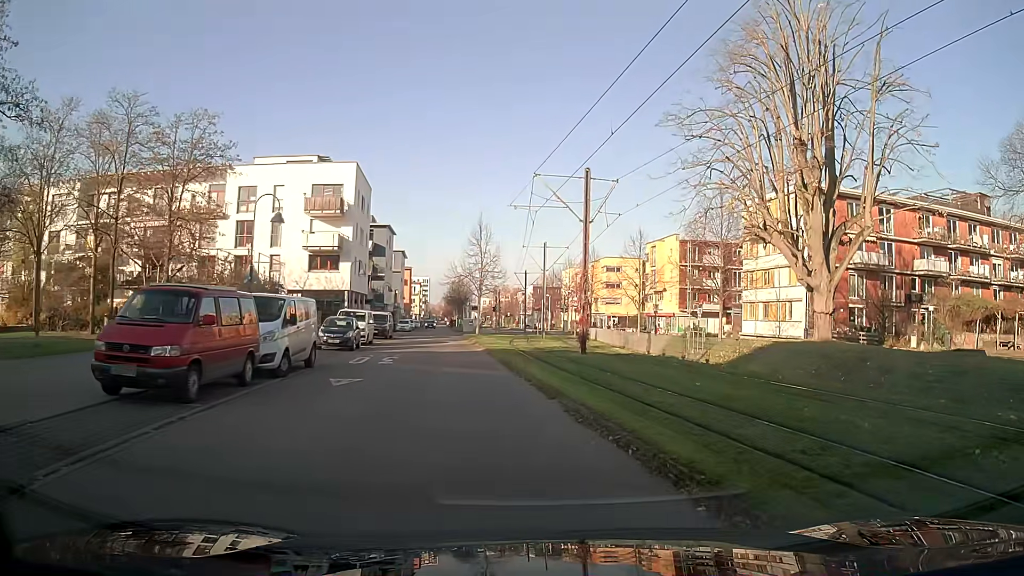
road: residential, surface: asphalt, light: Day
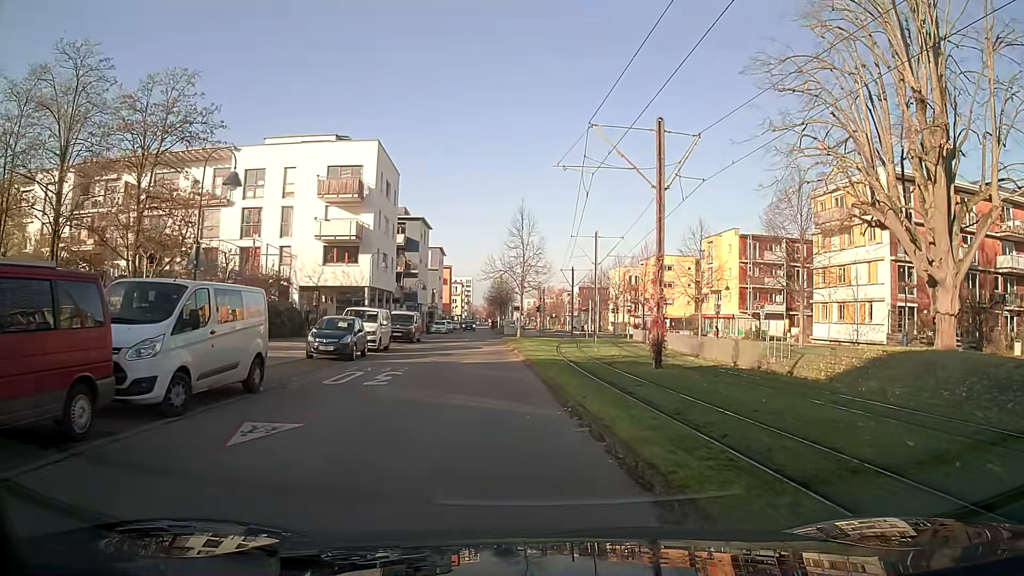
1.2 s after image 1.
(-0.2, +7.0) m; -4°
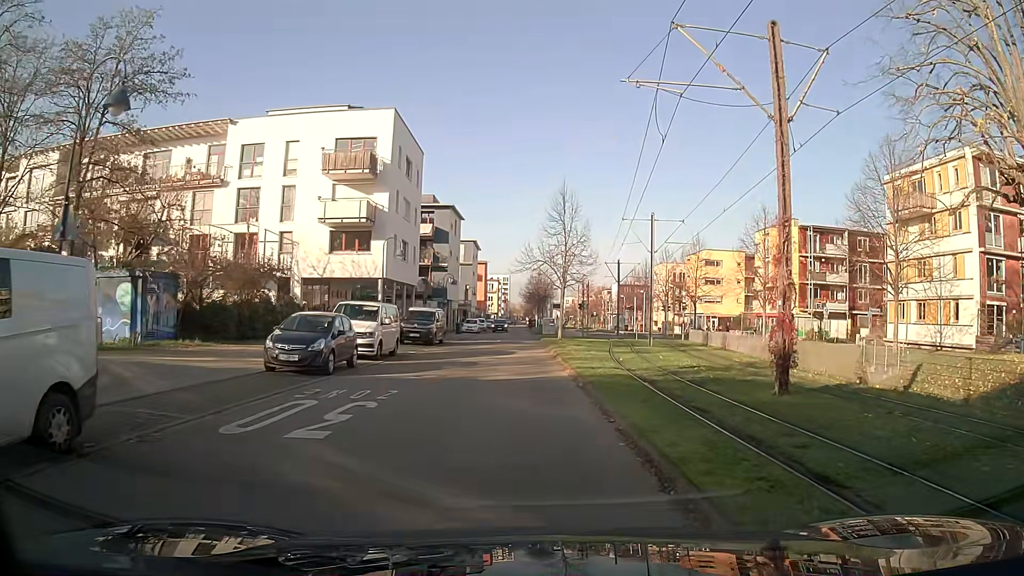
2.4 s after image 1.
(-0.2, +7.0) m; -2°
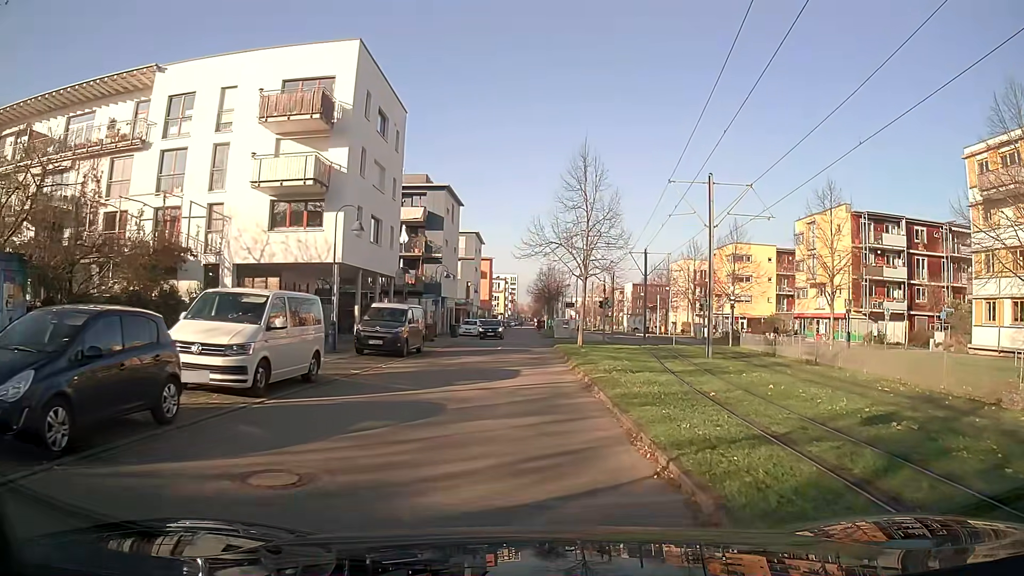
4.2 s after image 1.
(-0.1, +10.6) m; 0°
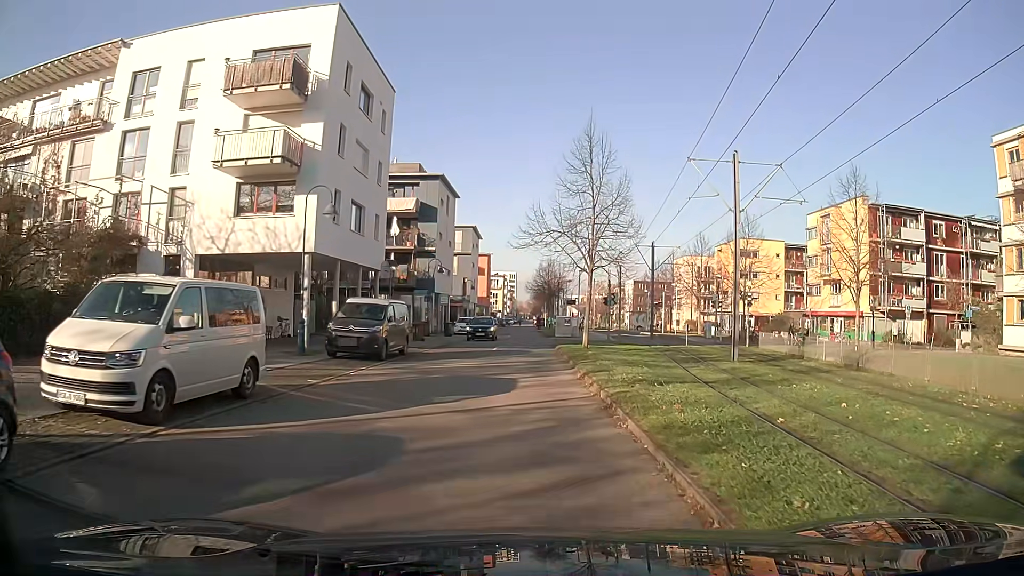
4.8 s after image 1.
(0.0, +3.5) m; 0°
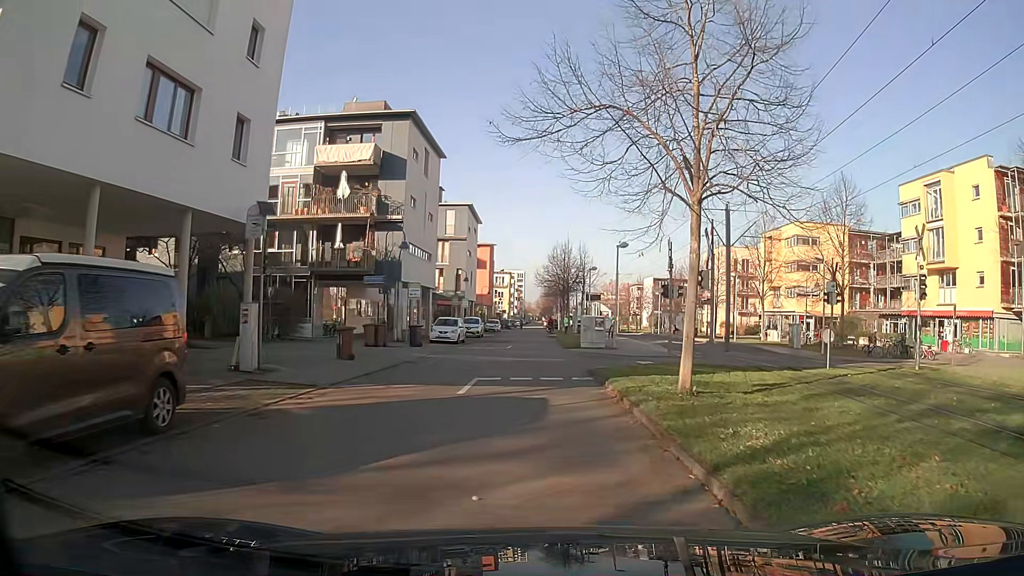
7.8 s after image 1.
(-0.2, +17.4) m; -1°
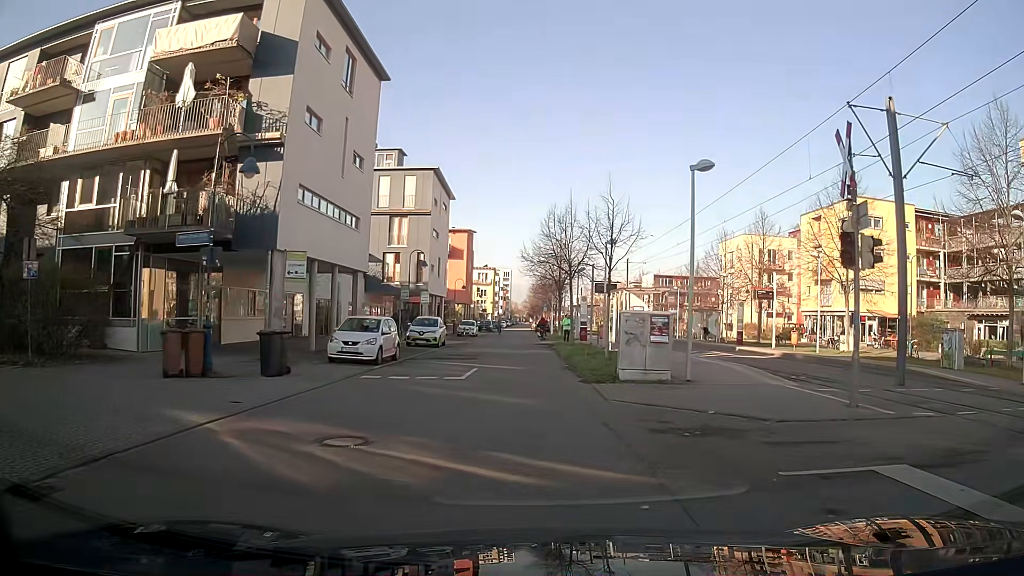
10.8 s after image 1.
(+0.2, +17.2) m; +1°
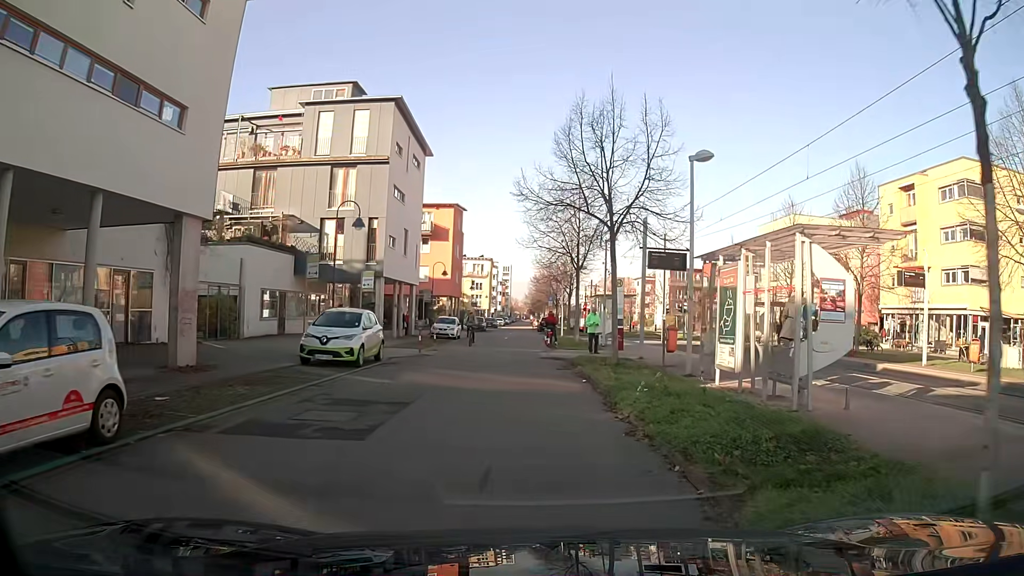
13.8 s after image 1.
(-0.1, +16.5) m; 0°
(0, +10) (-1, +20) (-2, +30) (-1, +40) (0, +50) (0, +60) (-1, +70) (-1, +80) (-1, +90) (-1, +100) m
